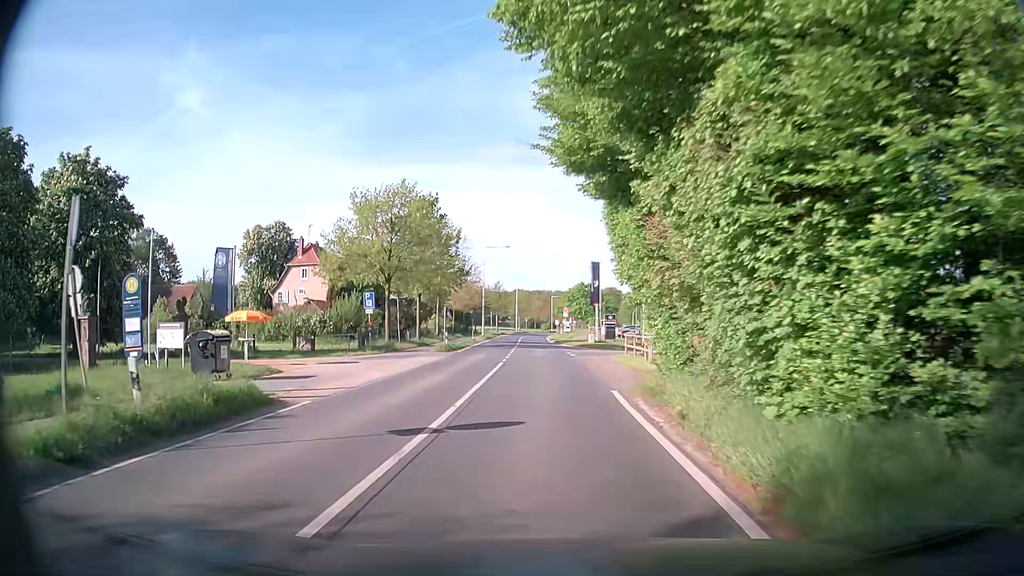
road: secondary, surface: asphalt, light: Day
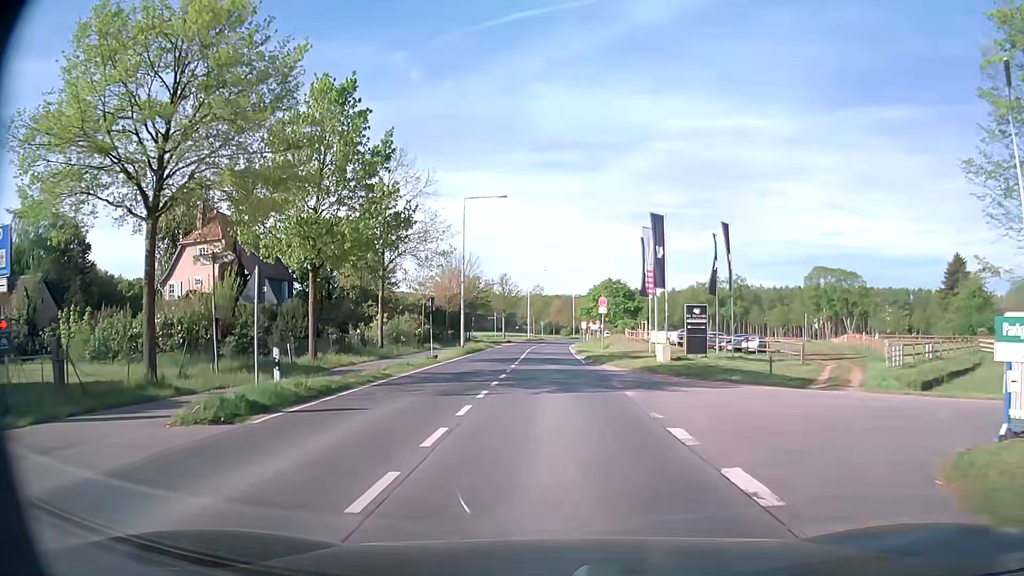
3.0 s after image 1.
(-0.2, +29.2) m; -1°
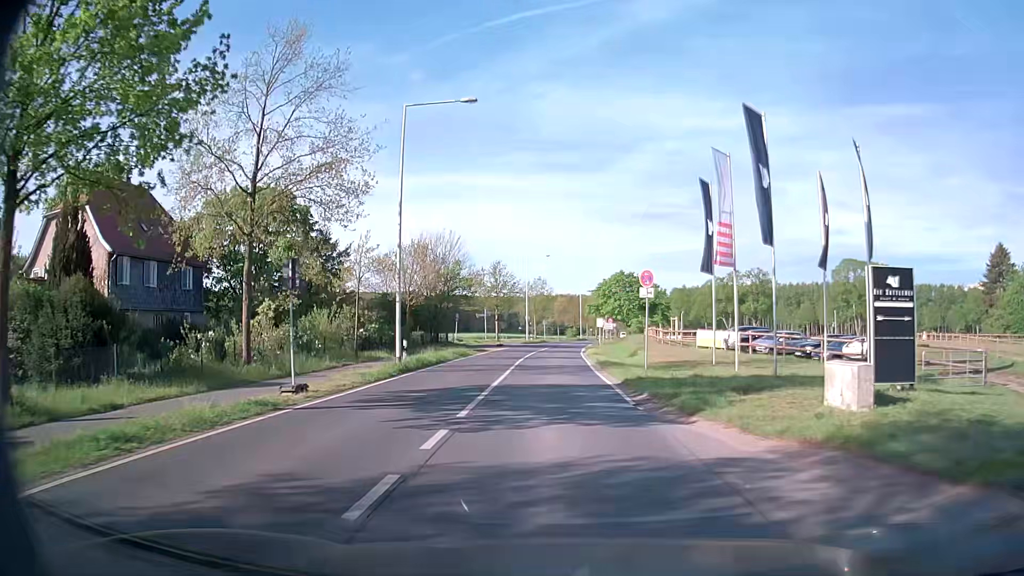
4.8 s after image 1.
(-0.1, +18.1) m; 0°
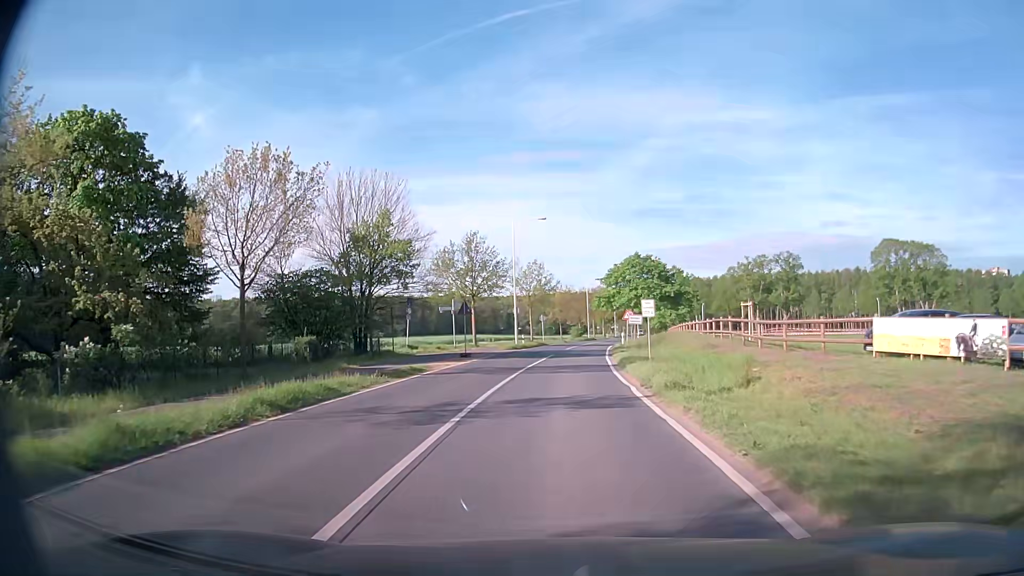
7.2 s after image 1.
(-0.1, +24.2) m; 0°
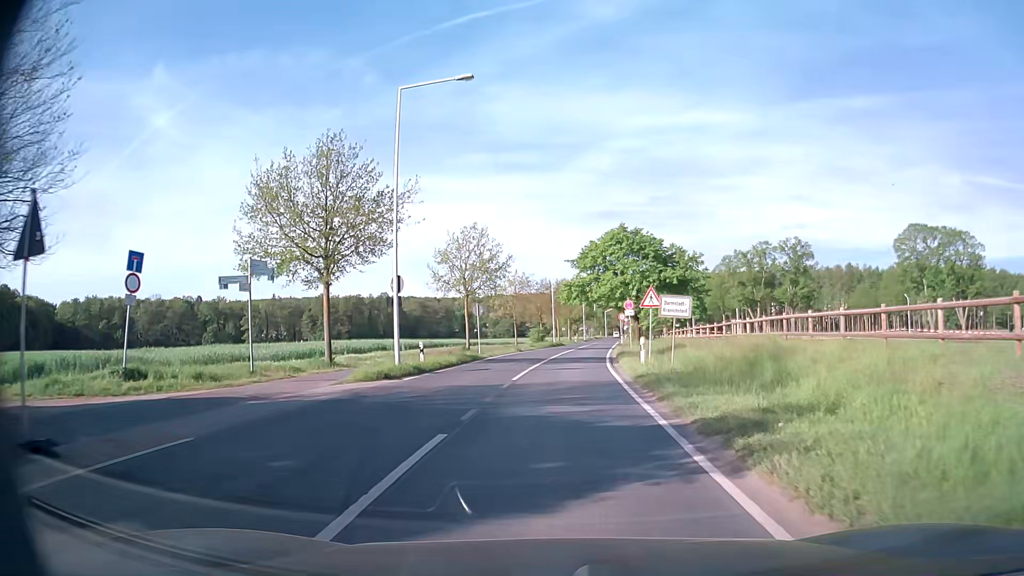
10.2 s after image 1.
(+0.7, +29.4) m; +3°
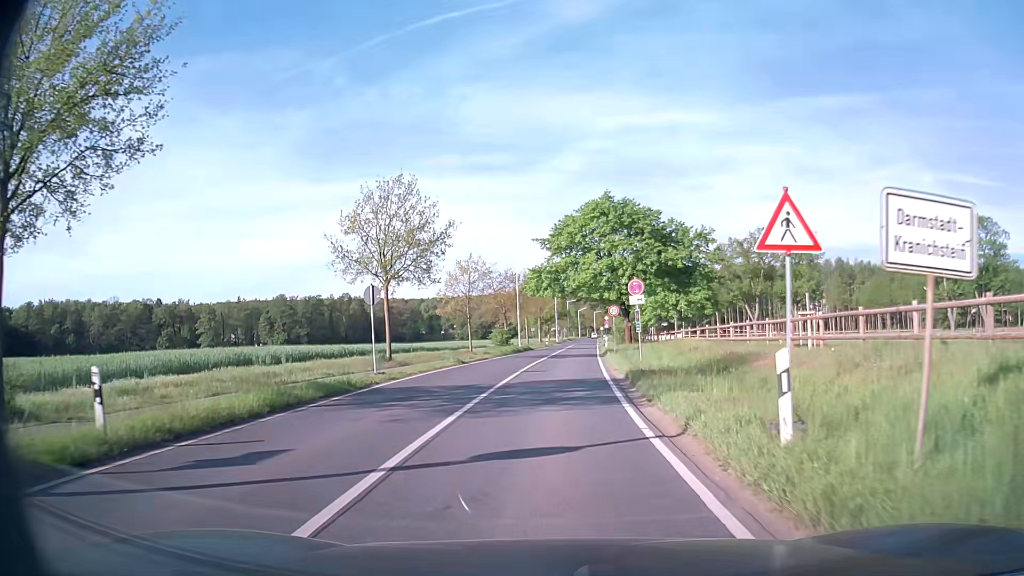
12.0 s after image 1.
(+0.5, +17.2) m; +3°
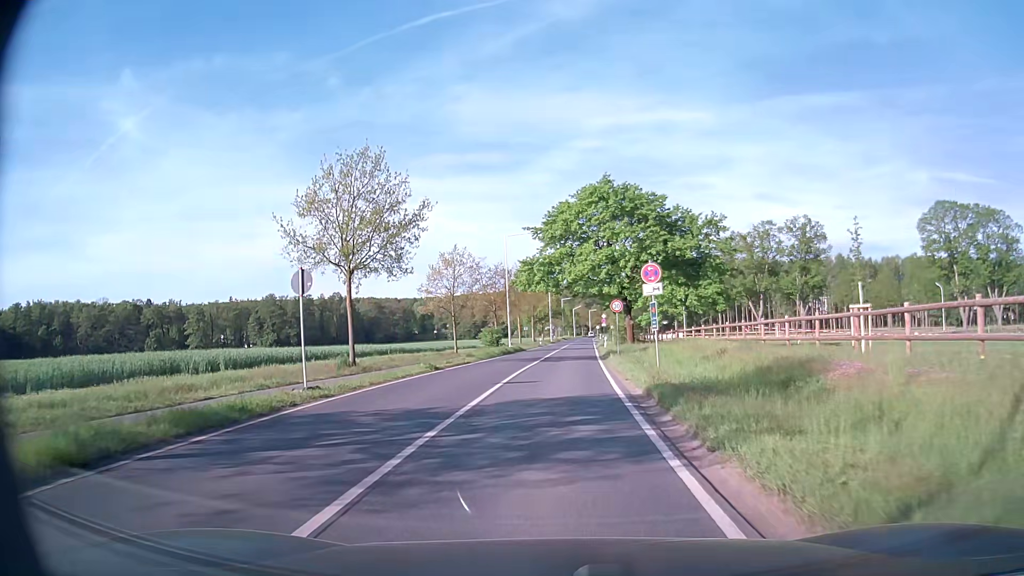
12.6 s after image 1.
(0.0, +5.7) m; +1°
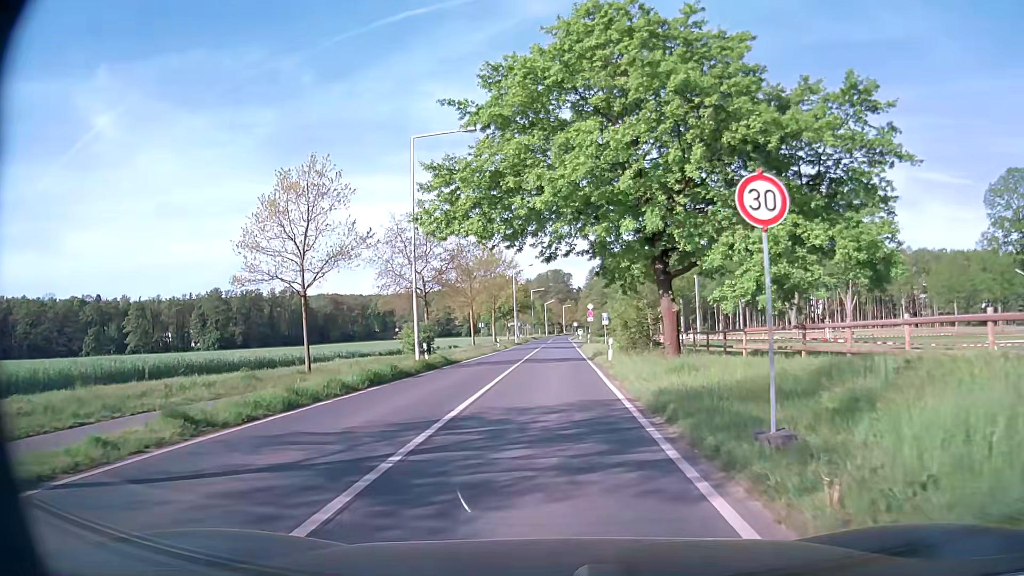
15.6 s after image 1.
(+0.6, +27.9) m; +2°
(0, +10) (0, +20) (0, +30) (0, +40) (0, +50) (0, +60) (0, +70) (+1, +80) (+1, +90) (+1, +100) m
